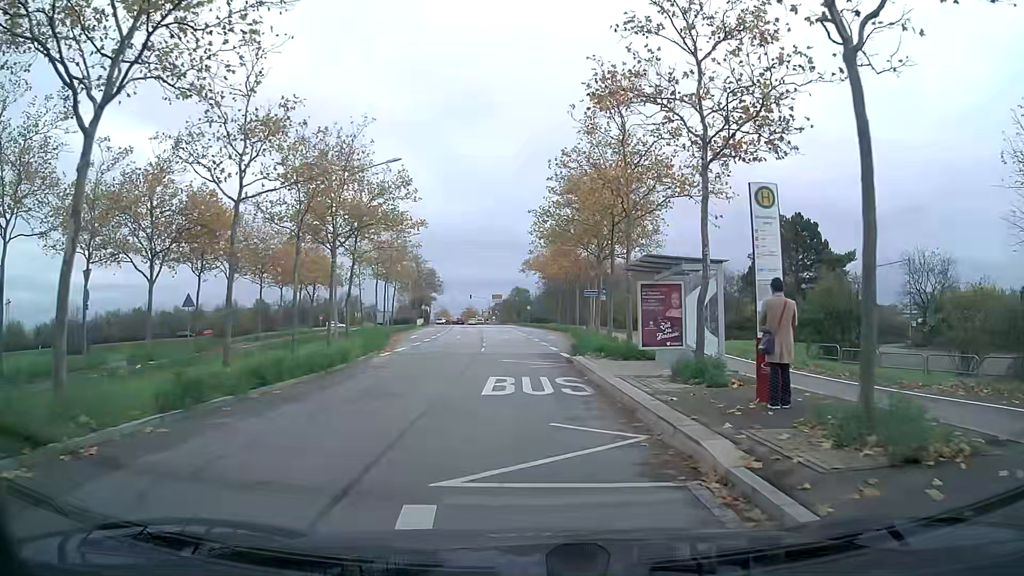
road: tertiary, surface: asphalt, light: Day
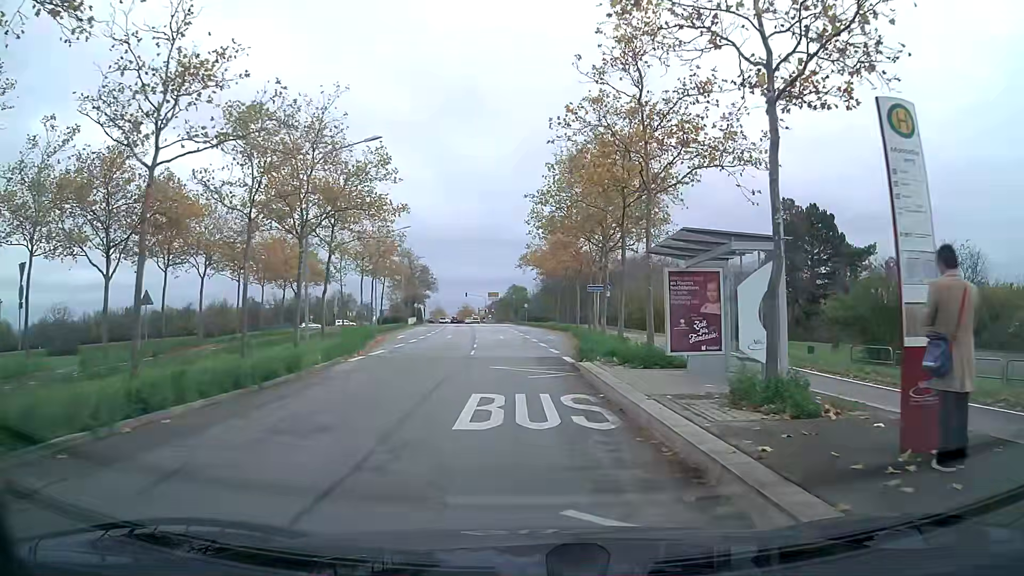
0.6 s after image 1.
(0.0, +4.3) m; 0°
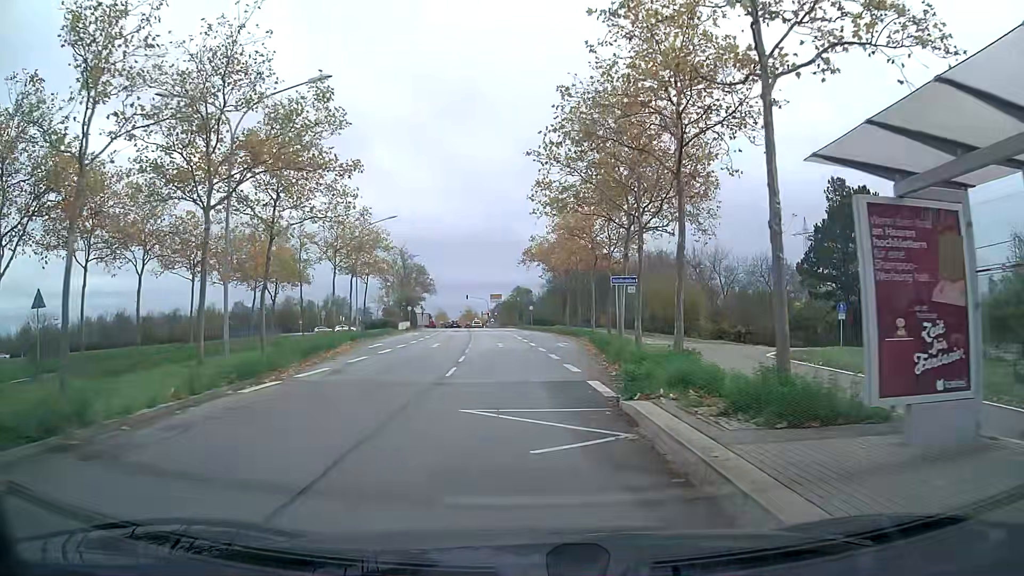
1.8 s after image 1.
(-0.1, +9.1) m; -1°
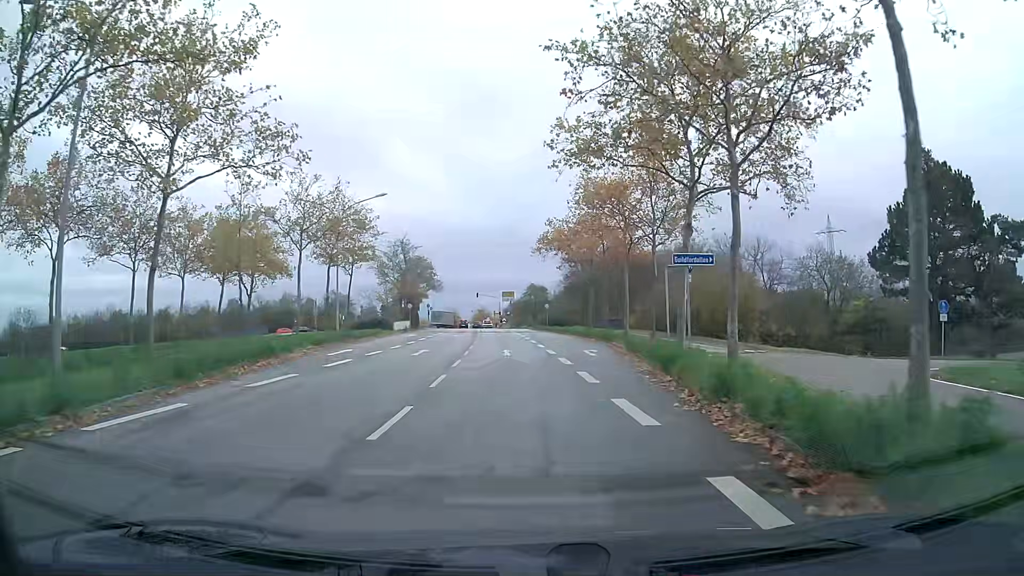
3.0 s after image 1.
(-0.1, +9.7) m; -1°
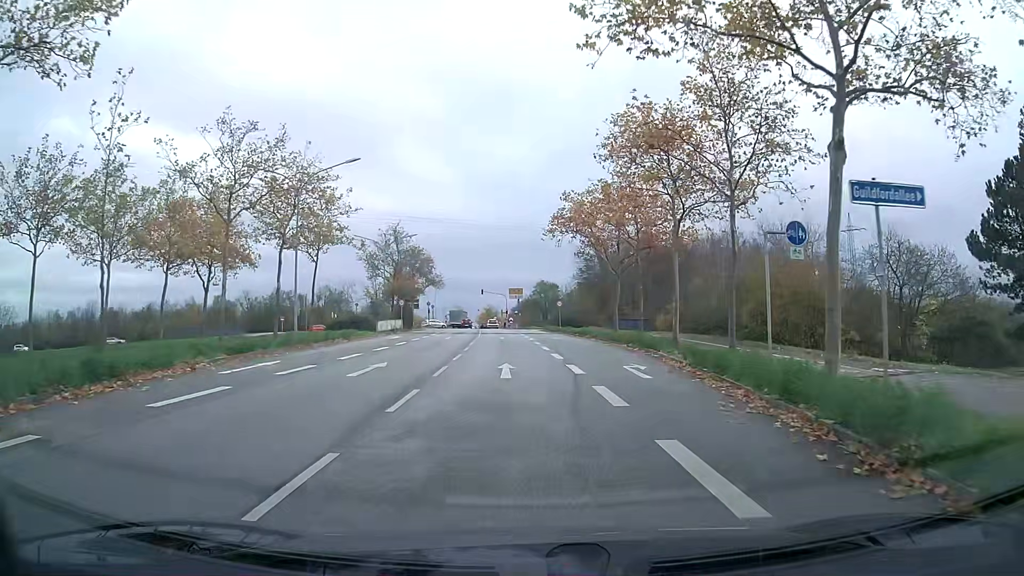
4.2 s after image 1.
(-0.1, +10.3) m; -1°
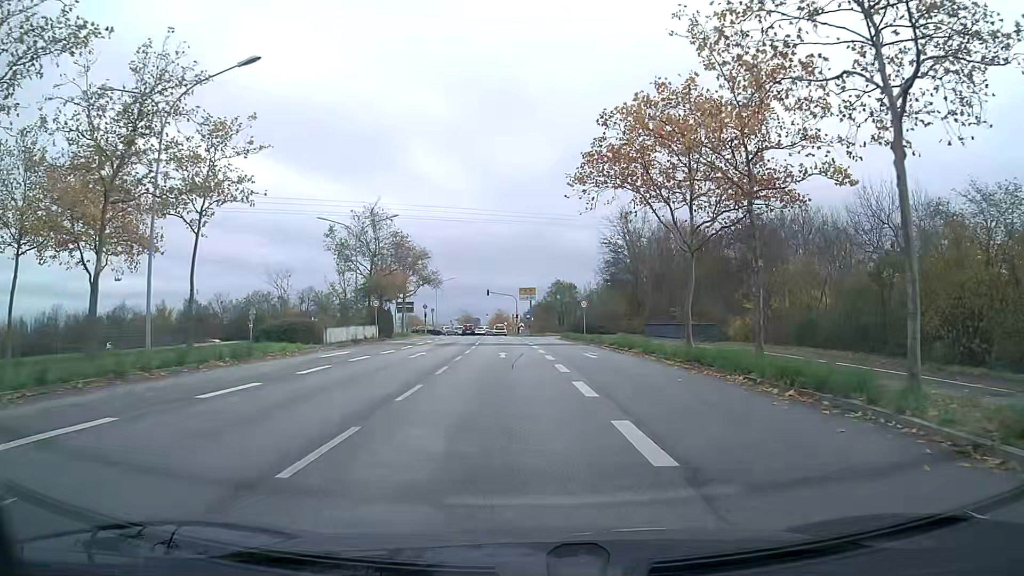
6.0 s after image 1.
(-0.2, +16.2) m; -1°
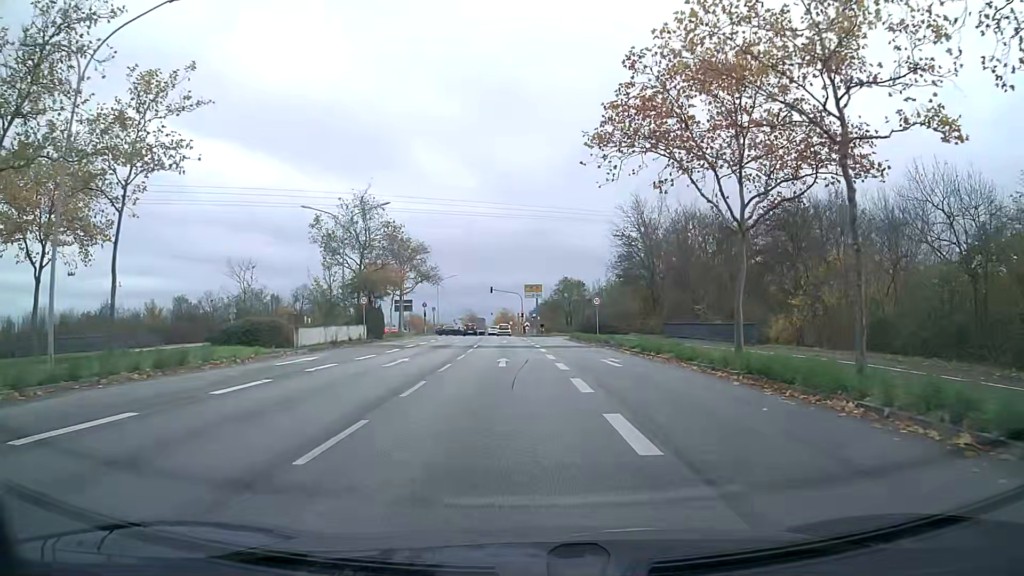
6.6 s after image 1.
(0.0, +5.5) m; 0°
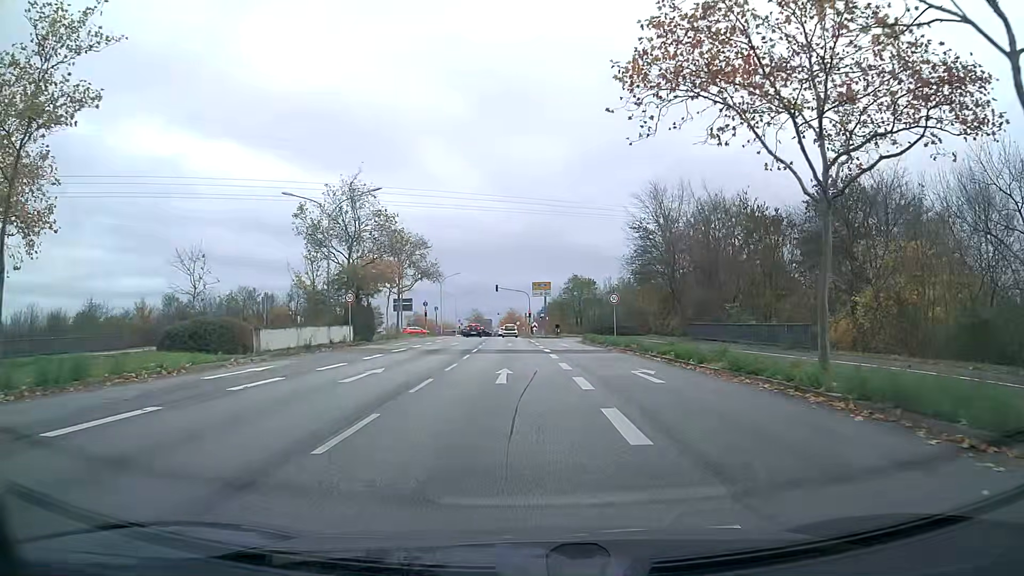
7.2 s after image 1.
(0.0, +5.4) m; -1°
(0, +10) (0, +20) (0, +30) (-1, +40) (-1, +50) (-1, +60) (-2, +70) (-2, +80) (-2, +90) (-3, +100) m
